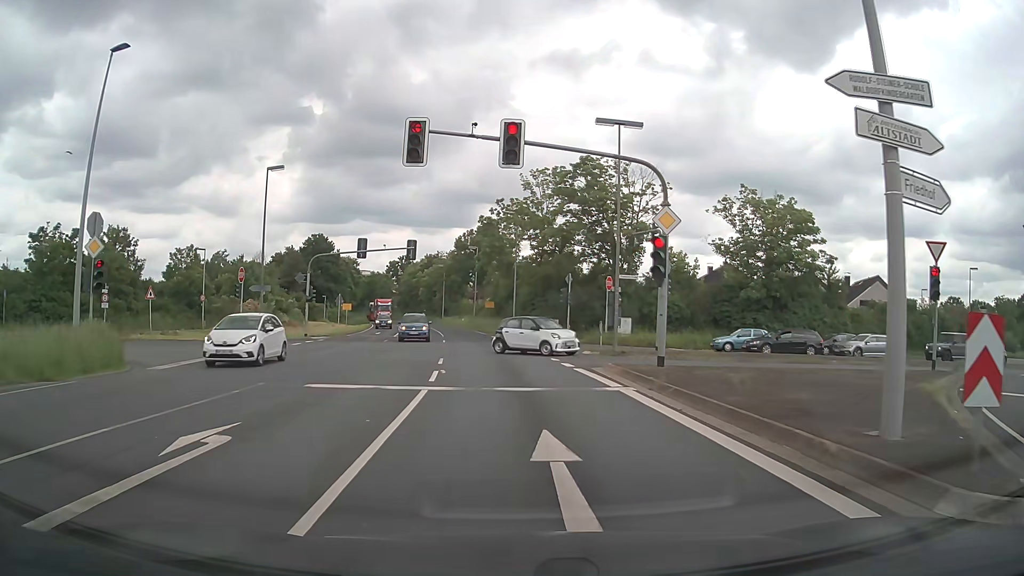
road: primary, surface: asphalt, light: Day
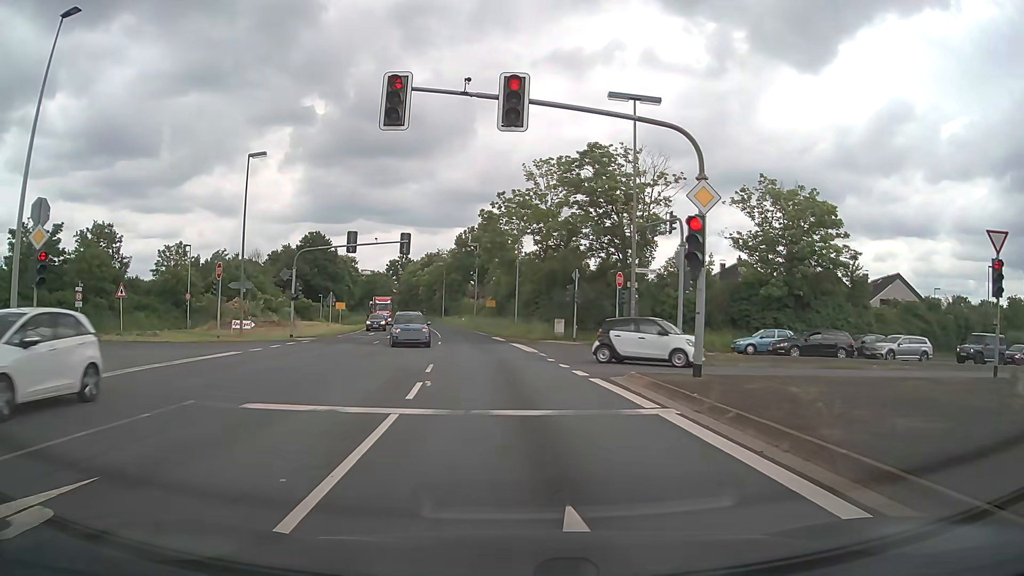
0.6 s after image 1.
(0.0, +3.4) m; 0°
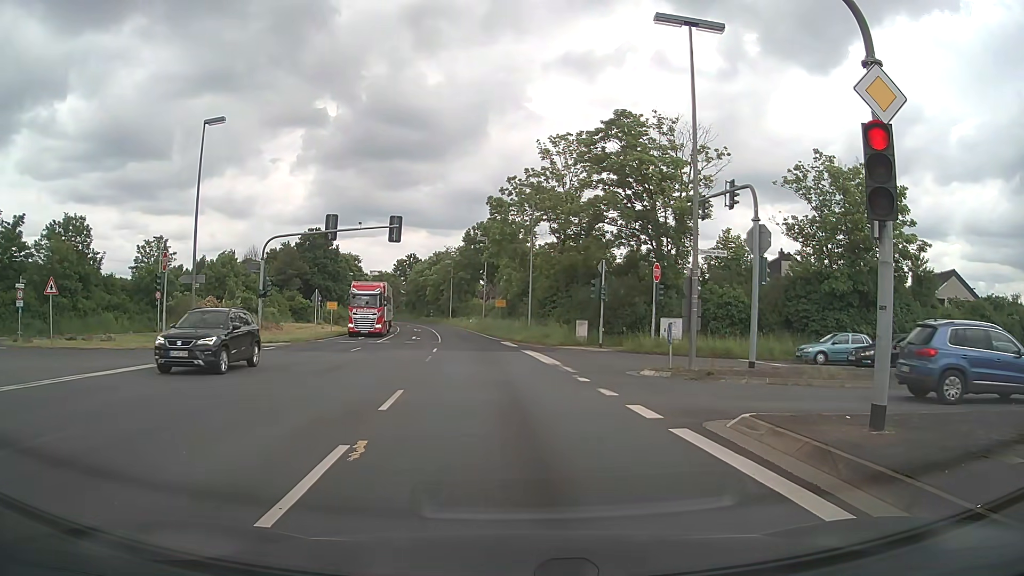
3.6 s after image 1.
(-0.1, +7.0) m; 0°
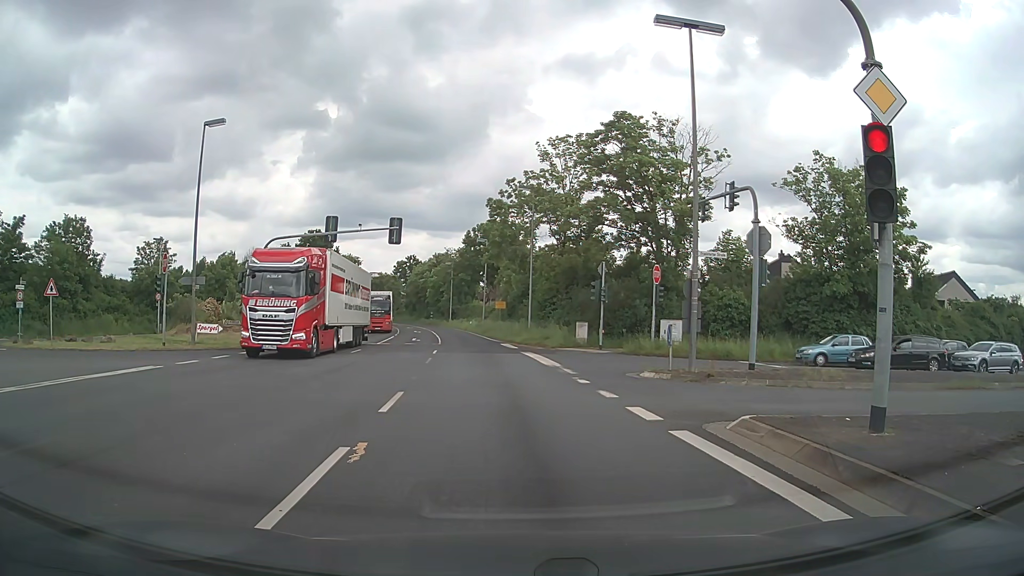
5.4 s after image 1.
(0.0, +0.1) m; 0°
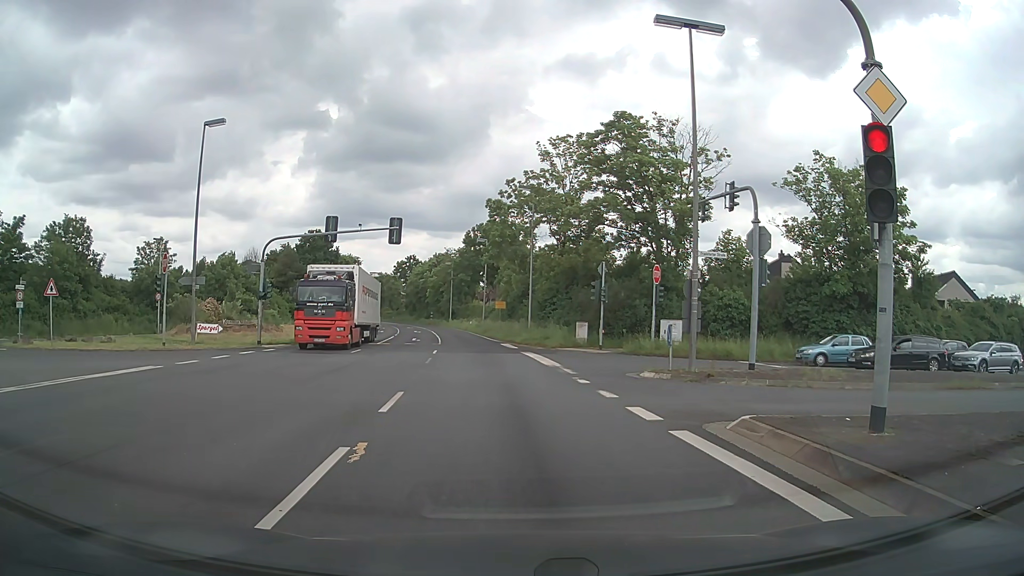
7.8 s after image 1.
(0.0, 0.0) m; 0°
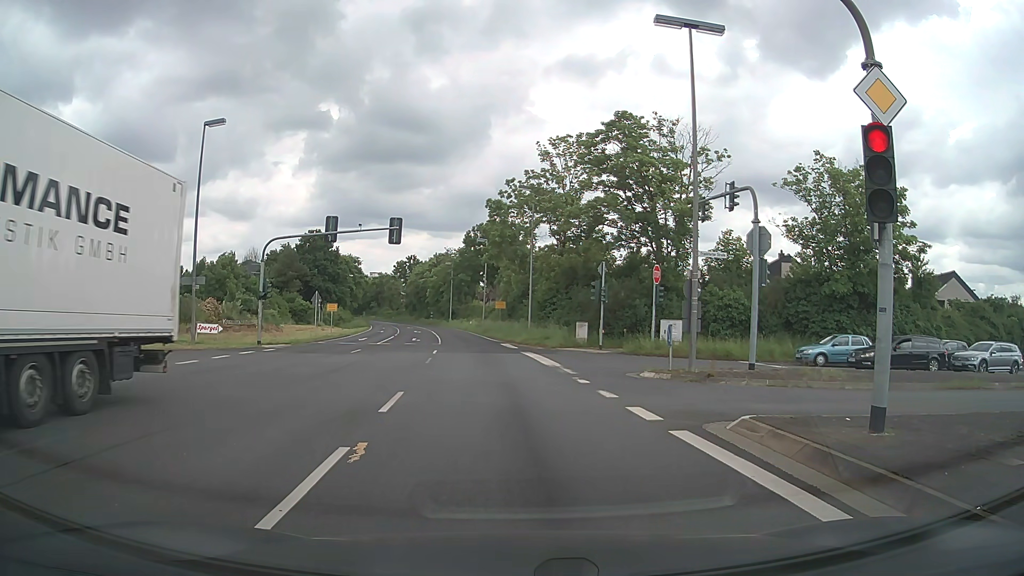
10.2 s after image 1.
(0.0, 0.0) m; 0°
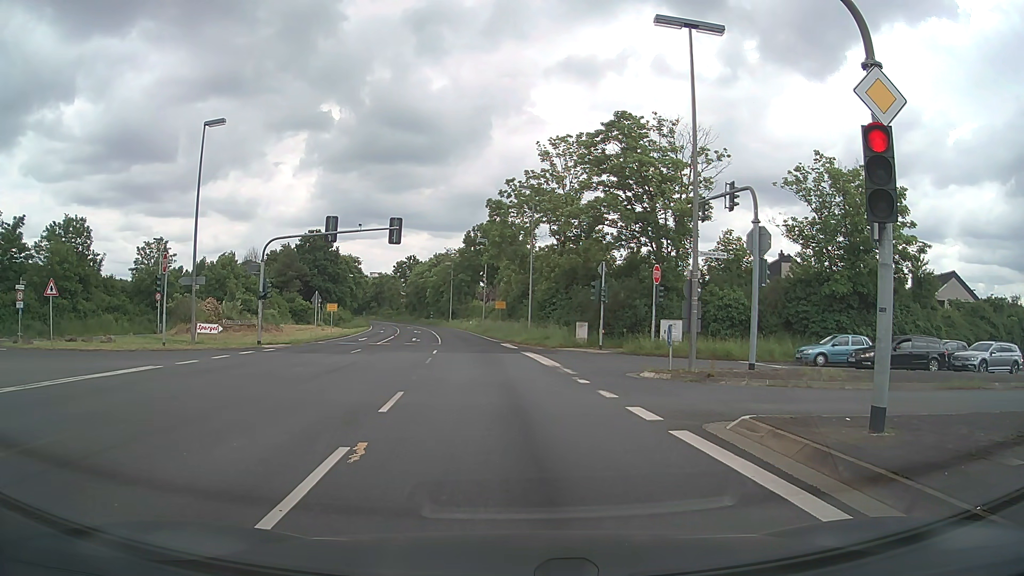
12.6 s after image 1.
(0.0, 0.0) m; 0°
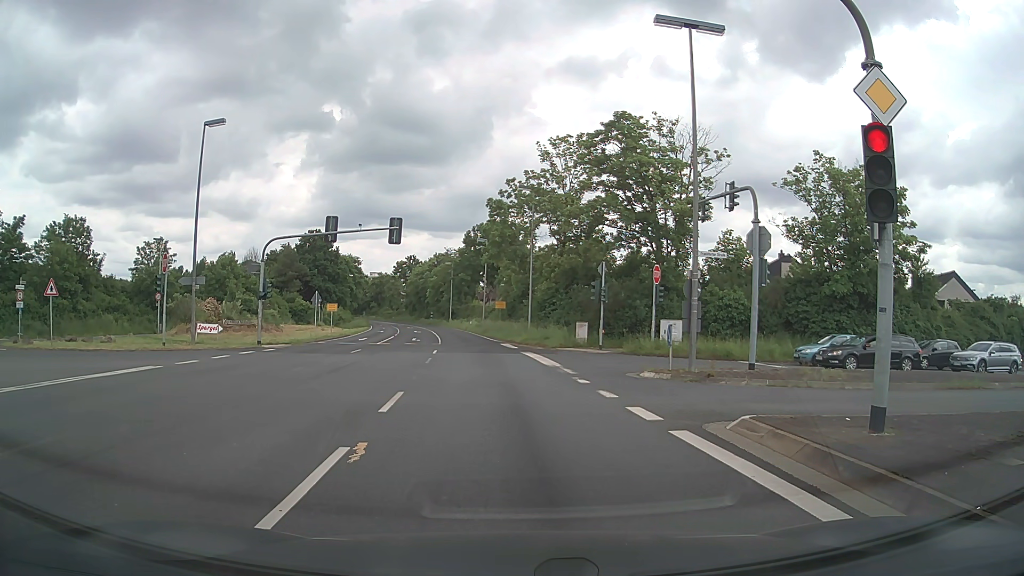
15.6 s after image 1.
(0.0, 0.0) m; 0°
(0, +10) (-1, +20) (-2, +30) (-3, +40) (-4, +50) (-6, +60) (-8, +69) (-10, +79) (-12, +89) (-14, +99) m
